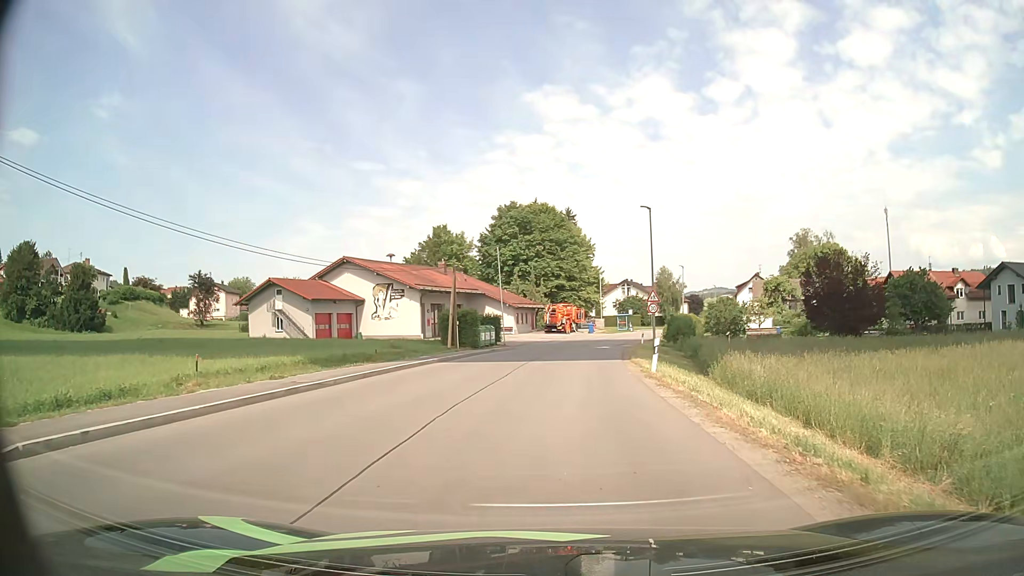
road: unclassified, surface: asphalt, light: Day
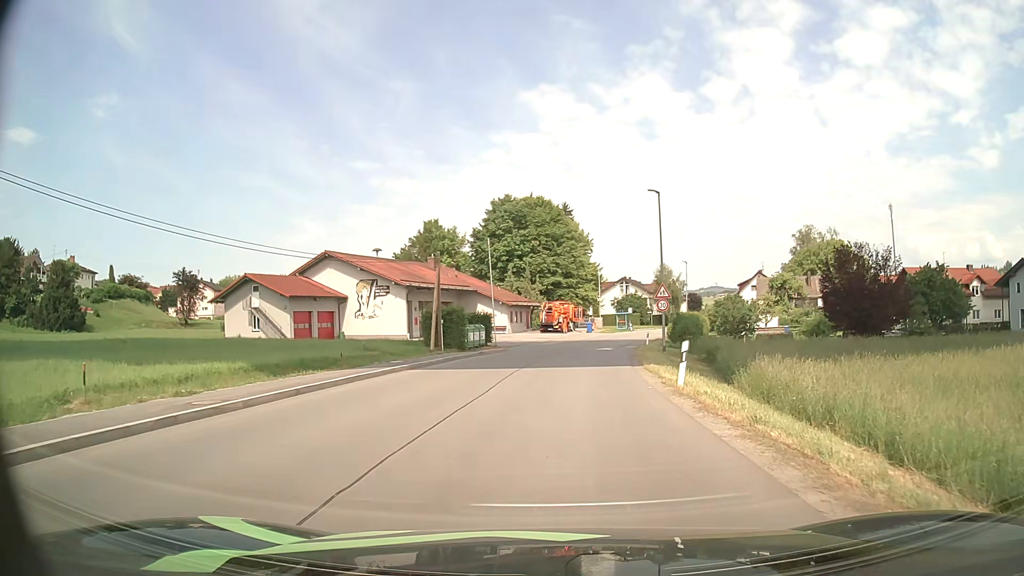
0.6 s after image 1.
(0.0, +4.5) m; 0°
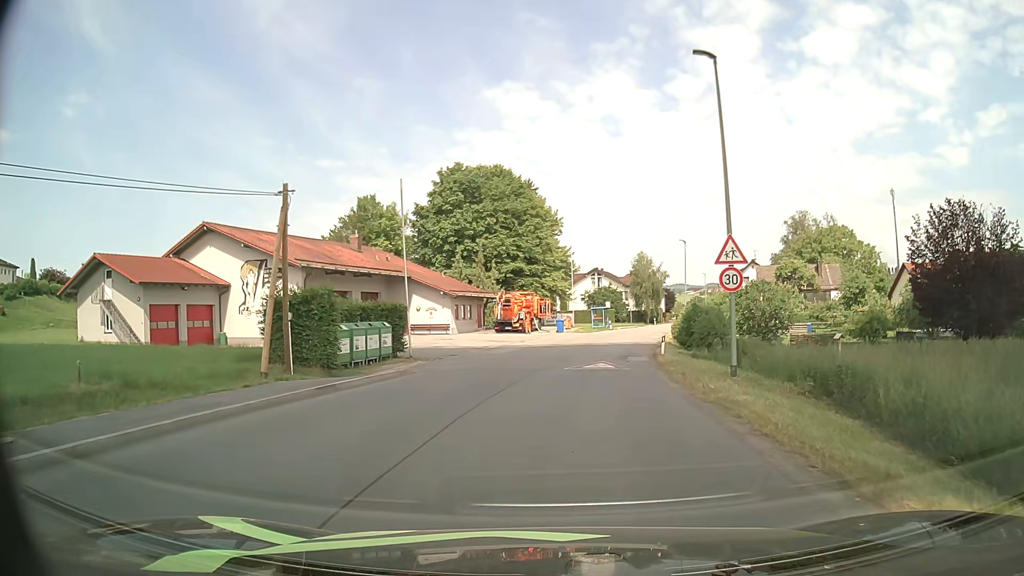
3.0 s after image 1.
(+0.4, +18.1) m; +3°
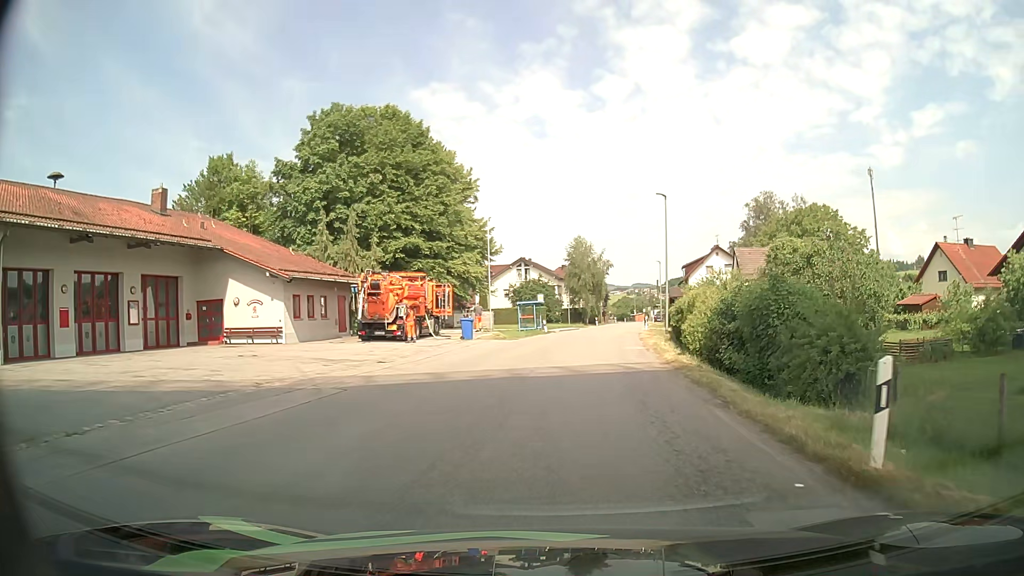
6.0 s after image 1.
(+1.1, +22.5) m; +7°
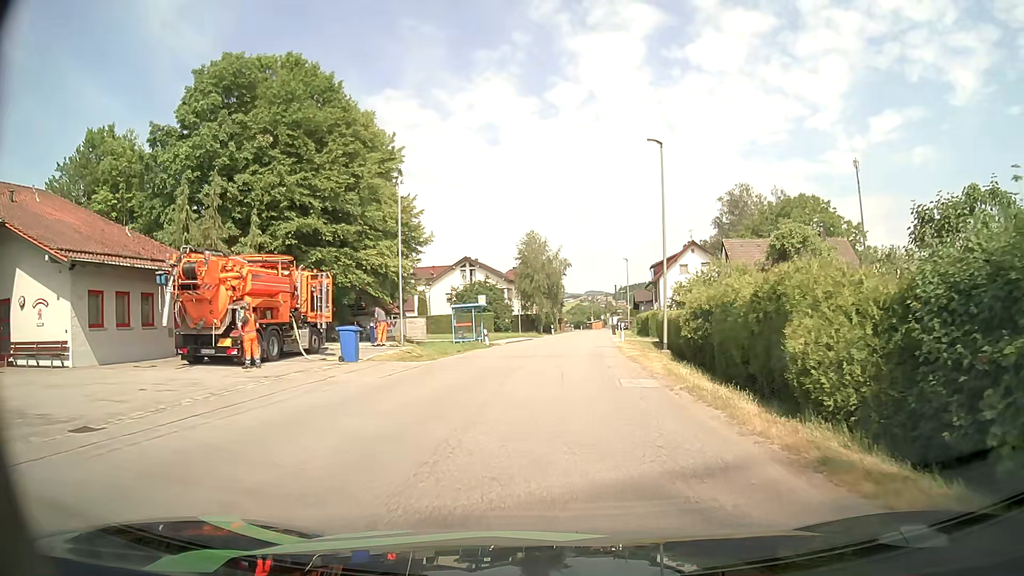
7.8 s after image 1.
(+0.4, +13.4) m; +3°
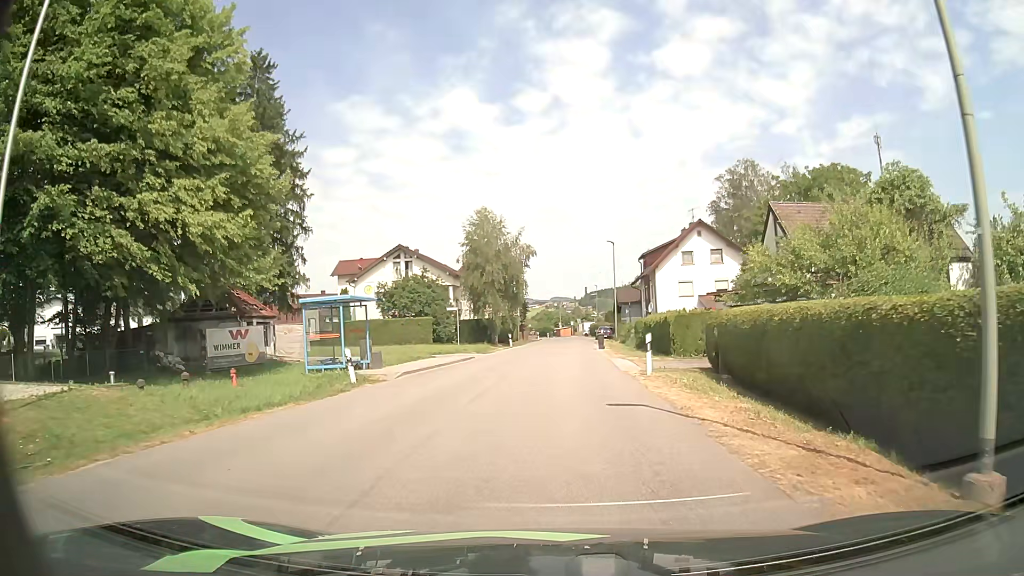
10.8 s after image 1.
(+0.7, +21.2) m; +3°
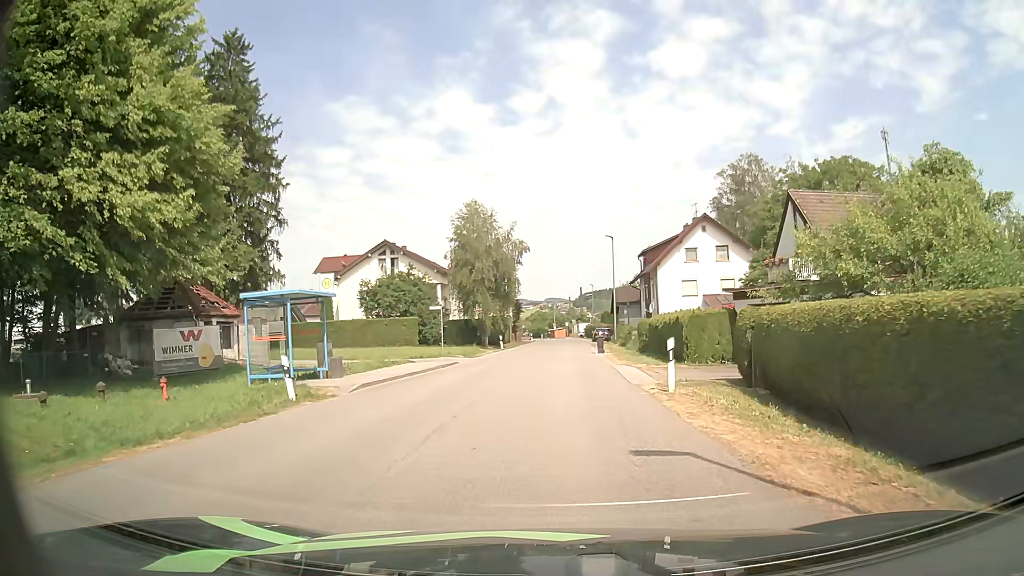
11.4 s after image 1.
(0.0, +4.0) m; 0°
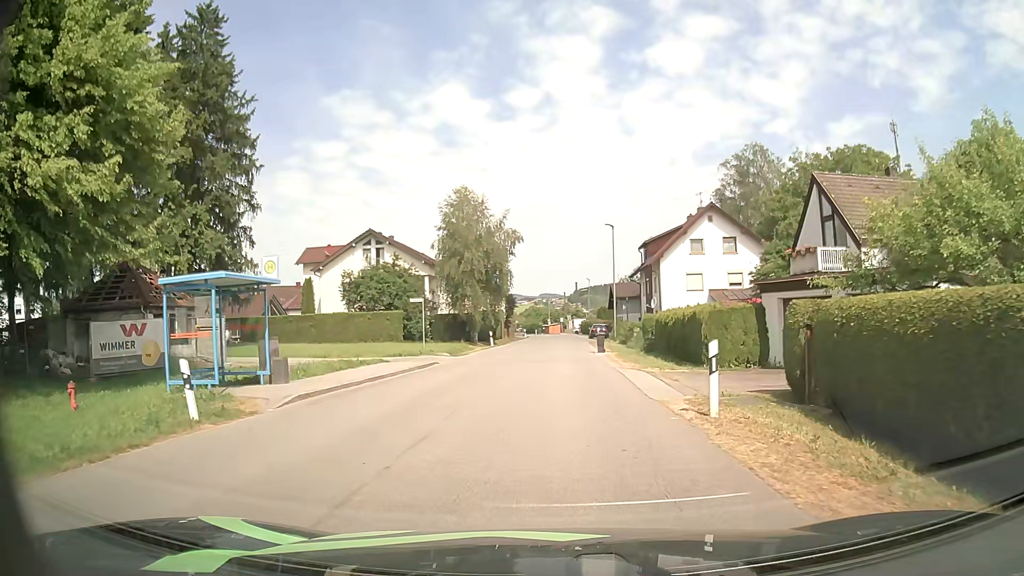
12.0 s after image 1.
(0.0, +4.0) m; 0°
